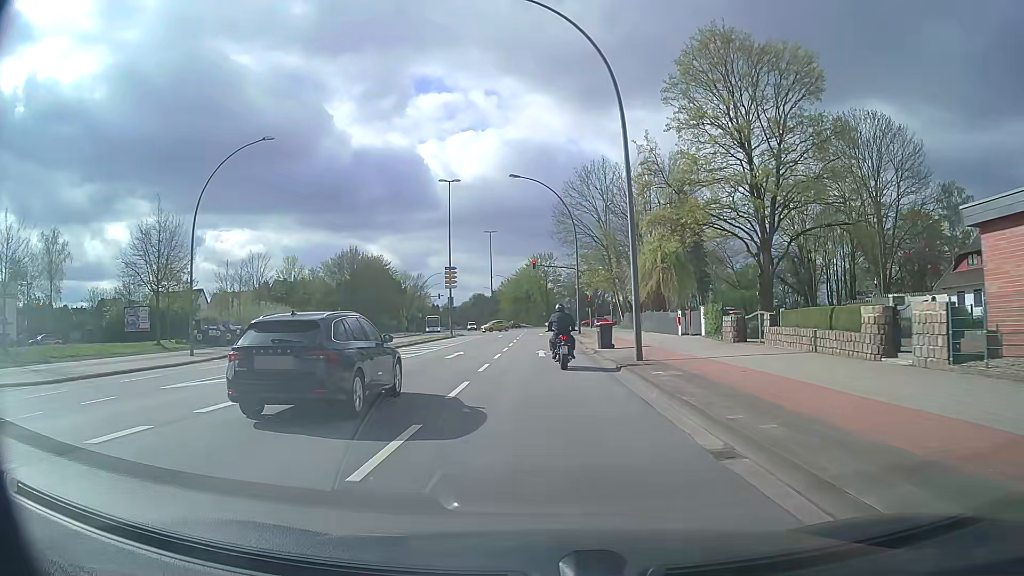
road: secondary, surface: asphalt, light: Day
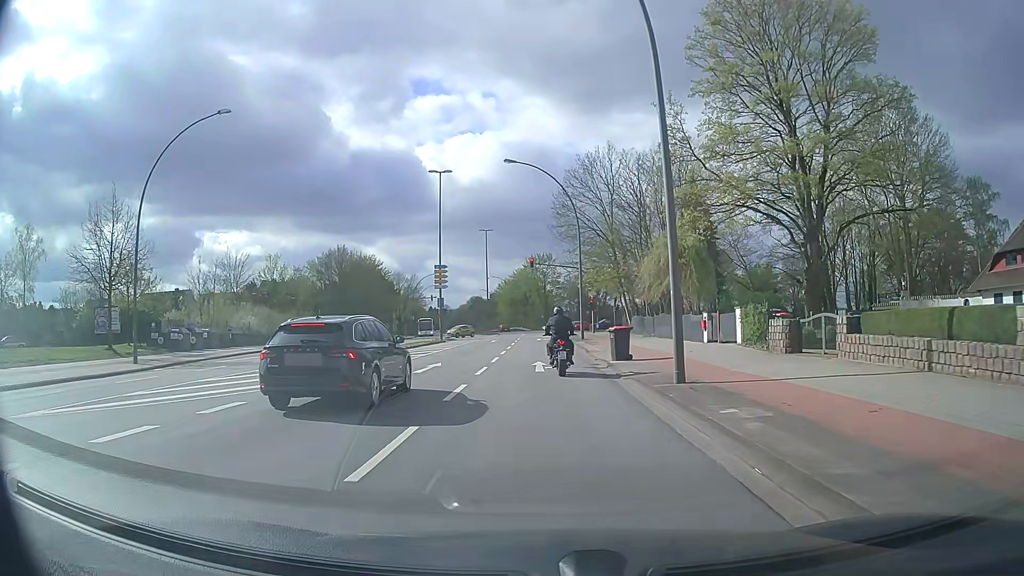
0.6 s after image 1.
(0.0, +5.8) m; 0°
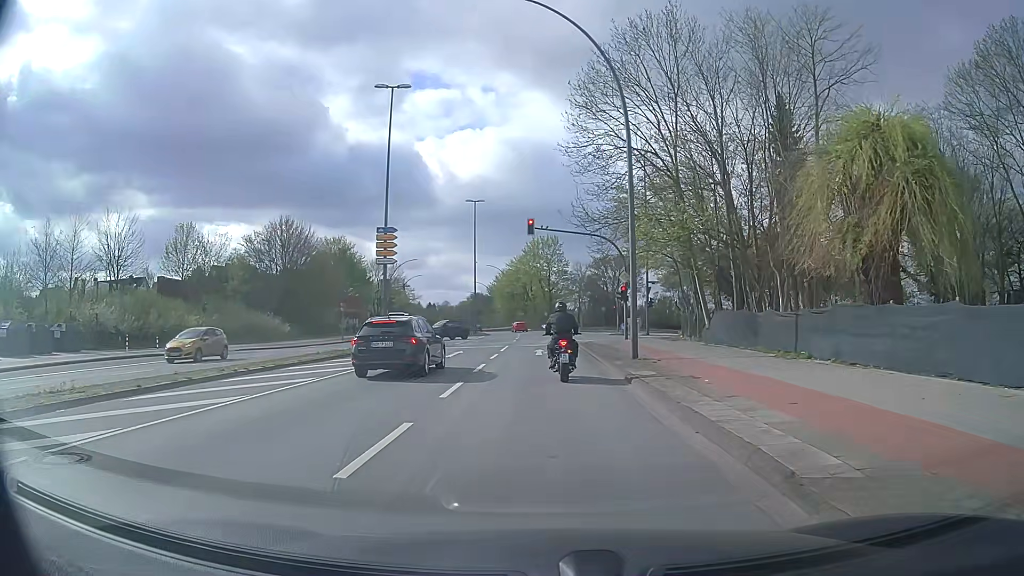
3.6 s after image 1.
(0.0, +23.6) m; 0°
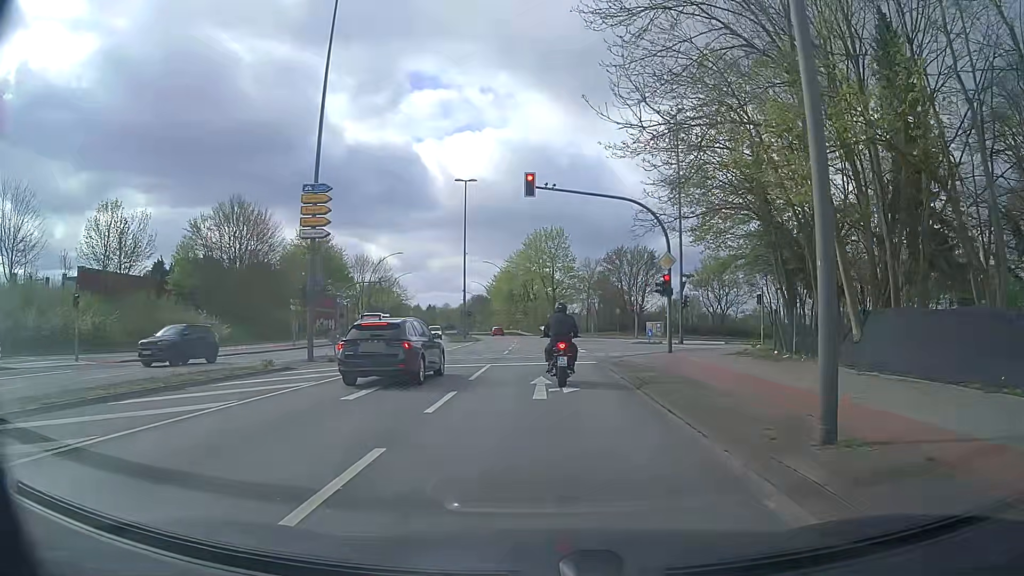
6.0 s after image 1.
(0.0, +13.5) m; 0°
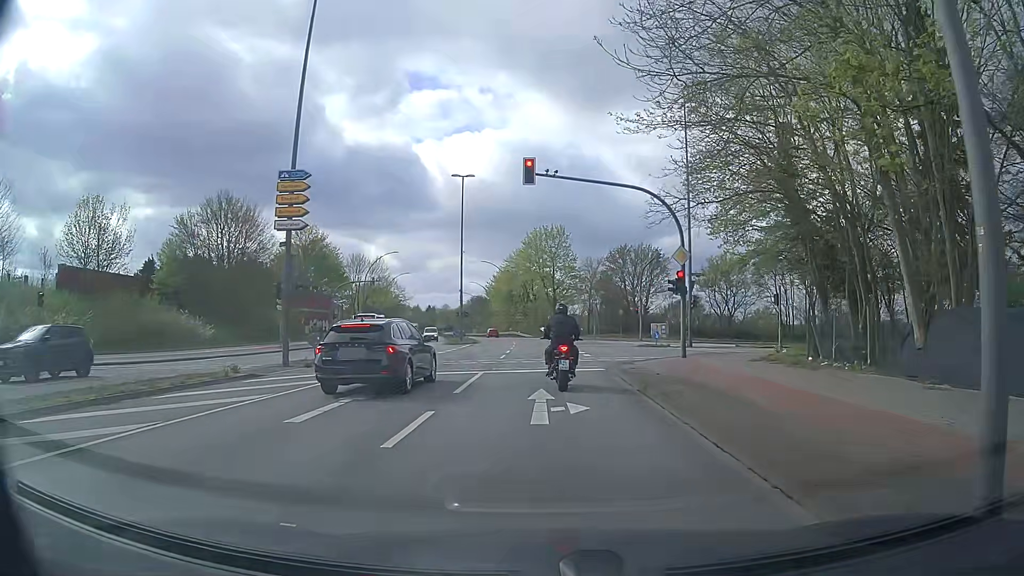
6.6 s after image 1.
(0.0, +2.7) m; 0°
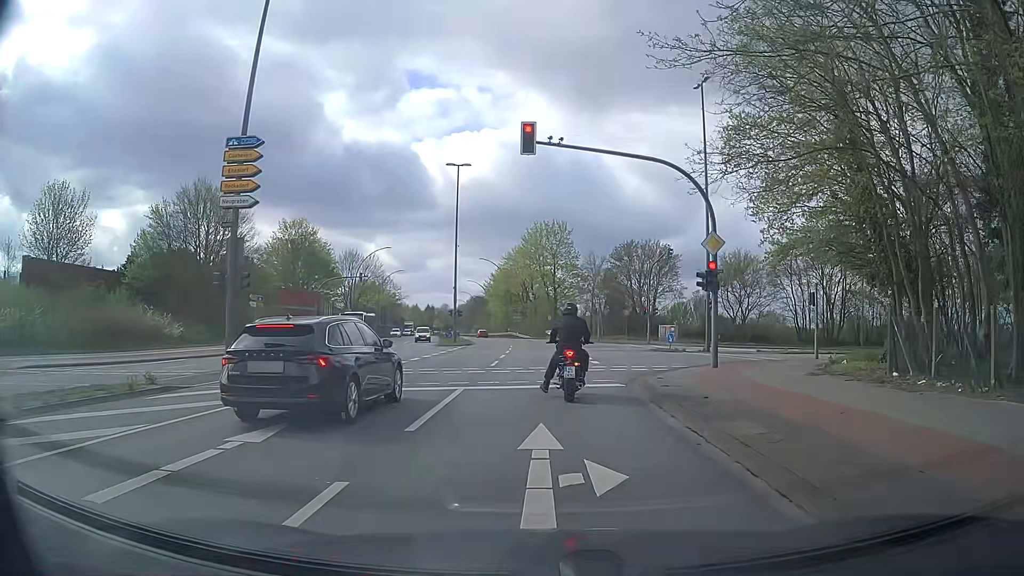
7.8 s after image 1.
(-0.1, +4.6) m; -1°
